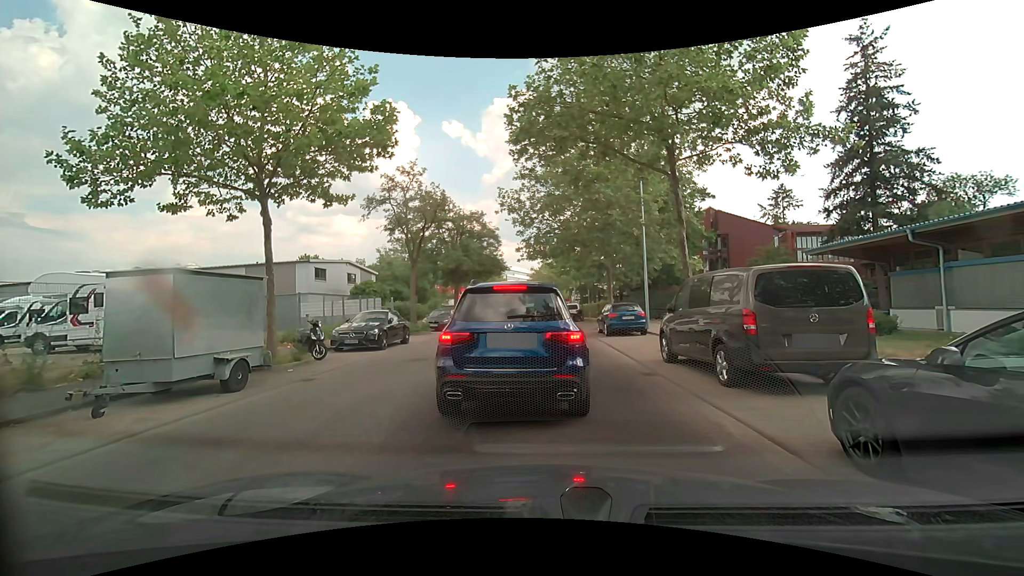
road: unclassified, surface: asphalt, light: Day
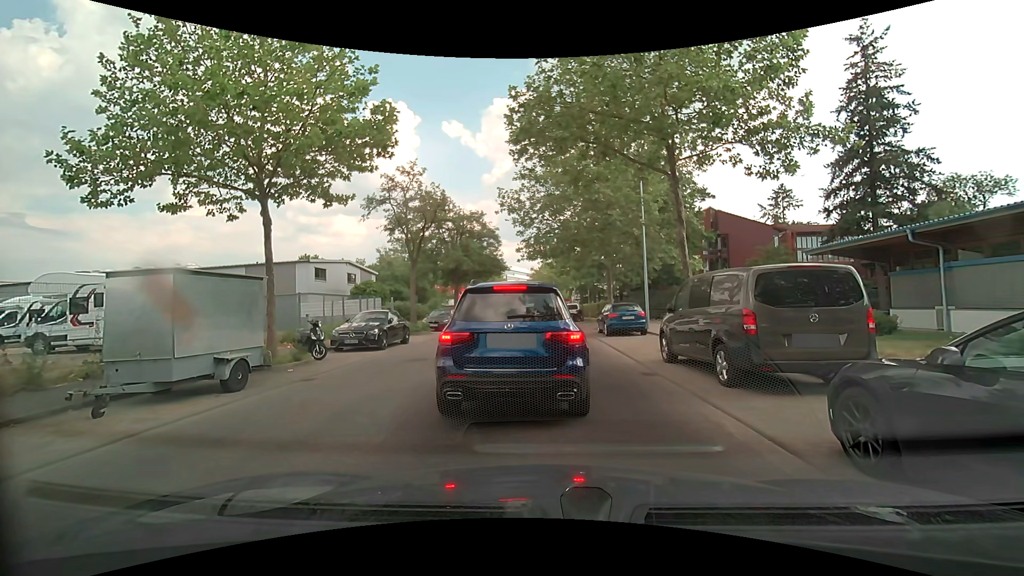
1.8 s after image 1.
(0.0, 0.0) m; 0°
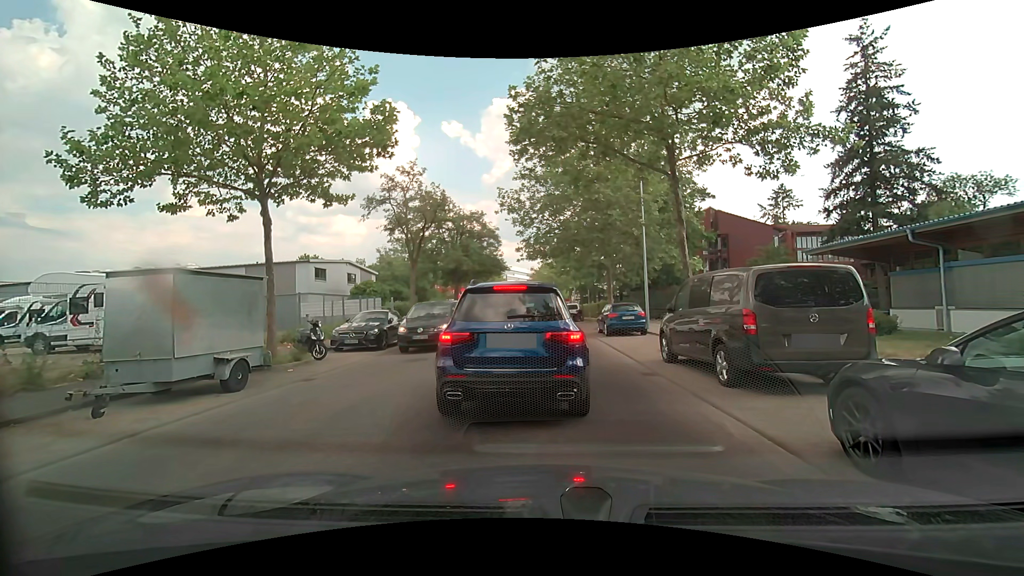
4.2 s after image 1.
(0.0, 0.0) m; 0°
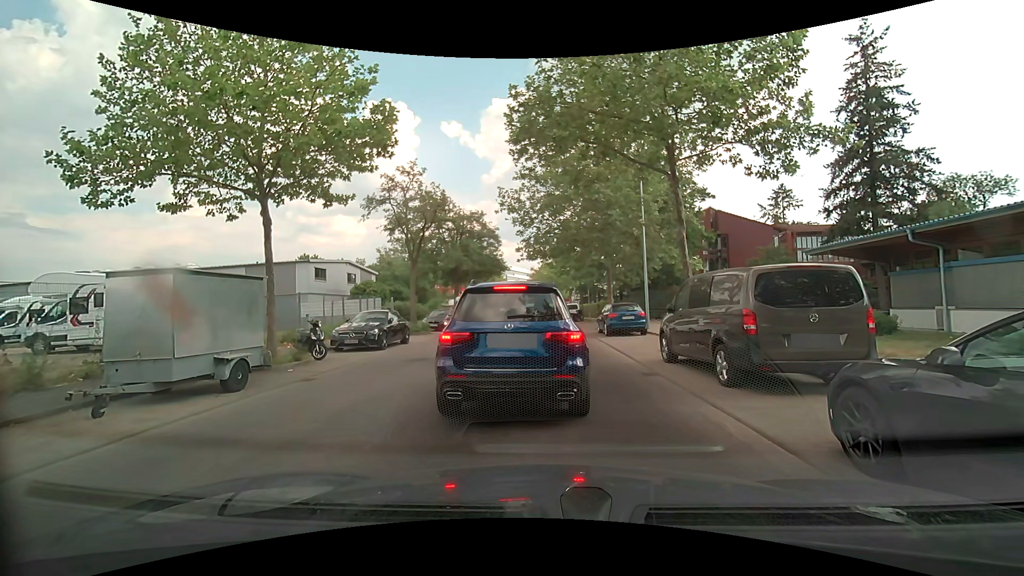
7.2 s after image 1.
(0.0, 0.0) m; 0°
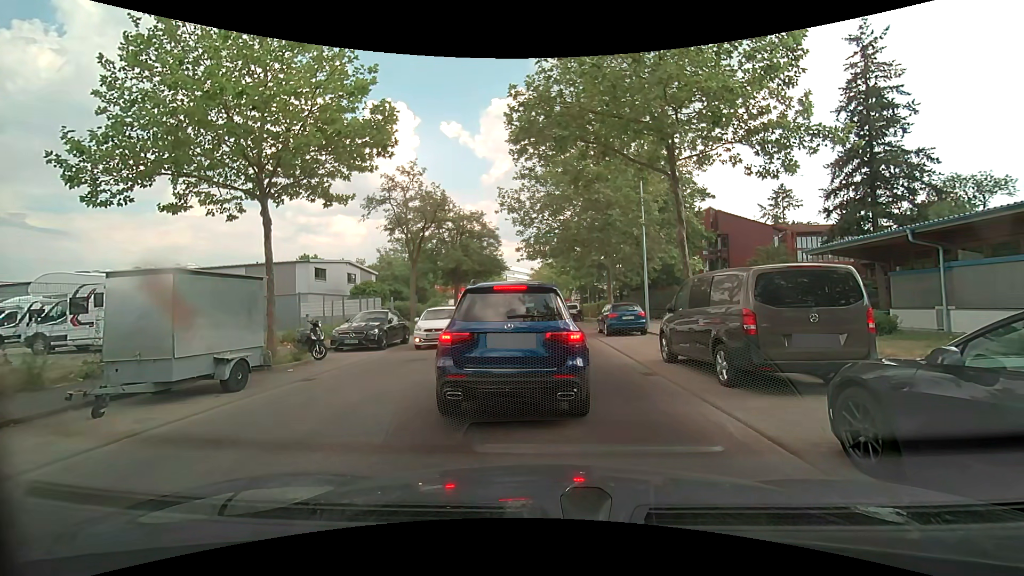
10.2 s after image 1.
(0.0, 0.0) m; 0°
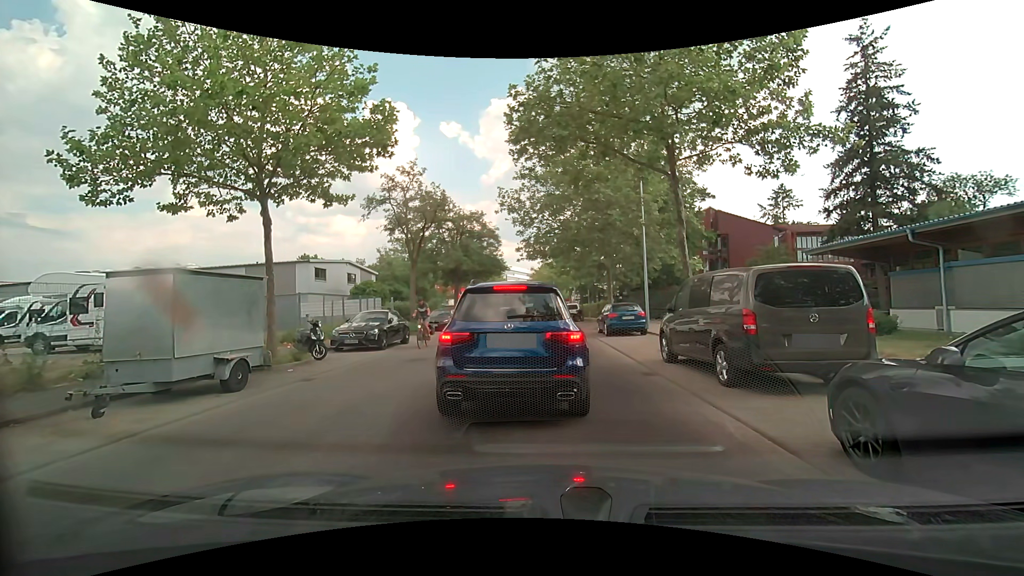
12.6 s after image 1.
(0.0, 0.0) m; 0°
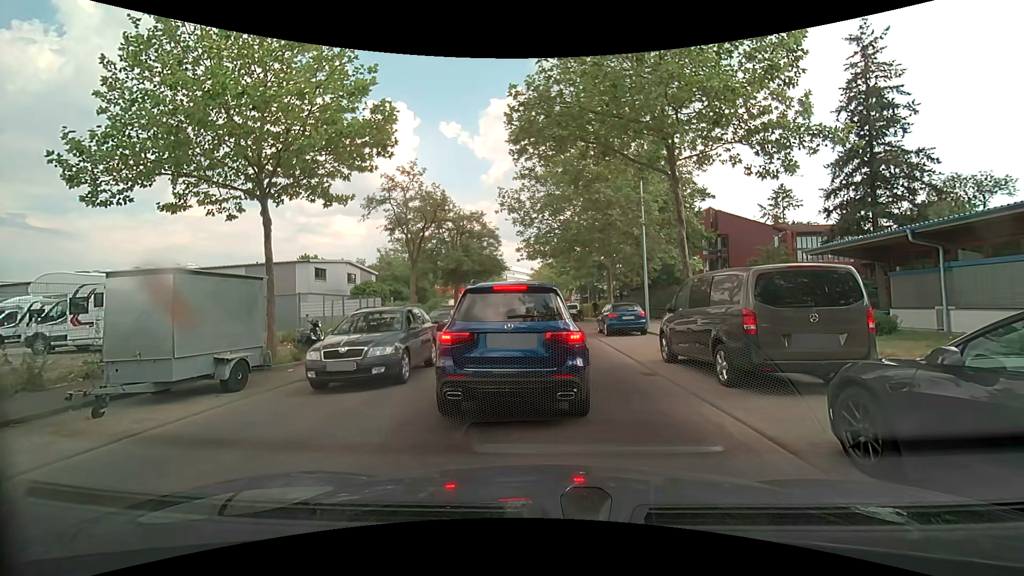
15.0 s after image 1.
(0.0, 0.0) m; 0°
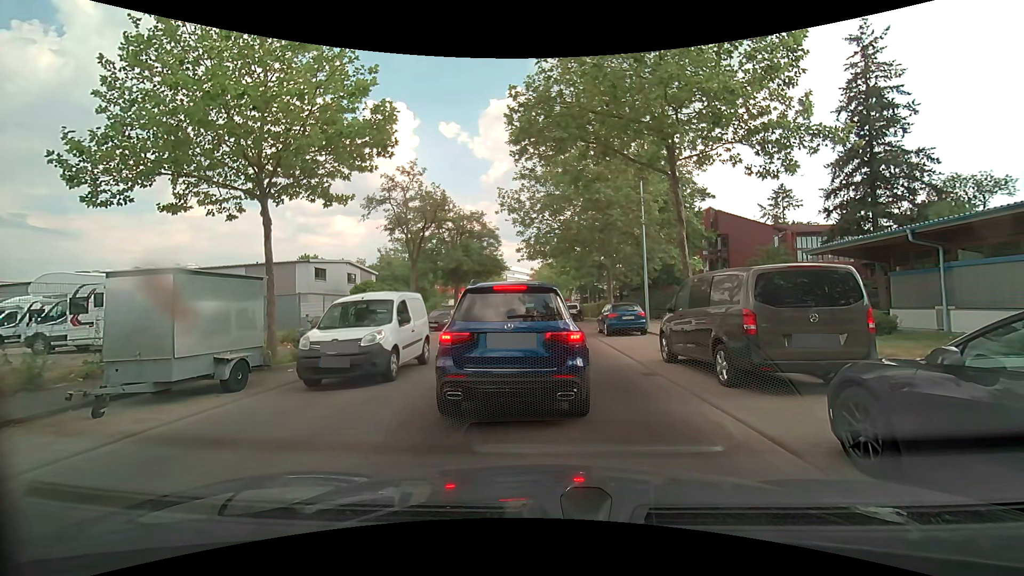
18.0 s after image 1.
(0.0, 0.0) m; 0°
